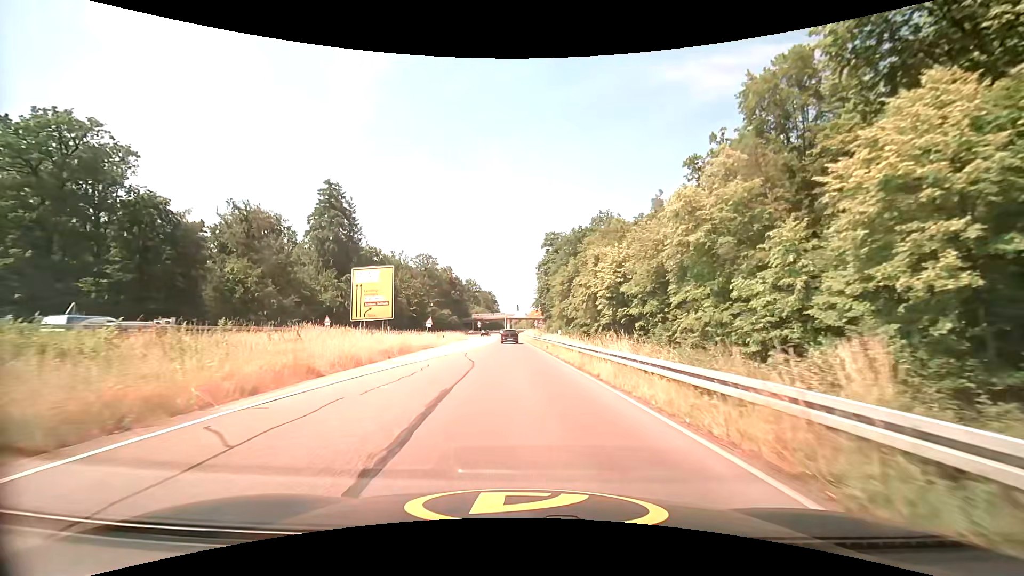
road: trunk_link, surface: asphalt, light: Day
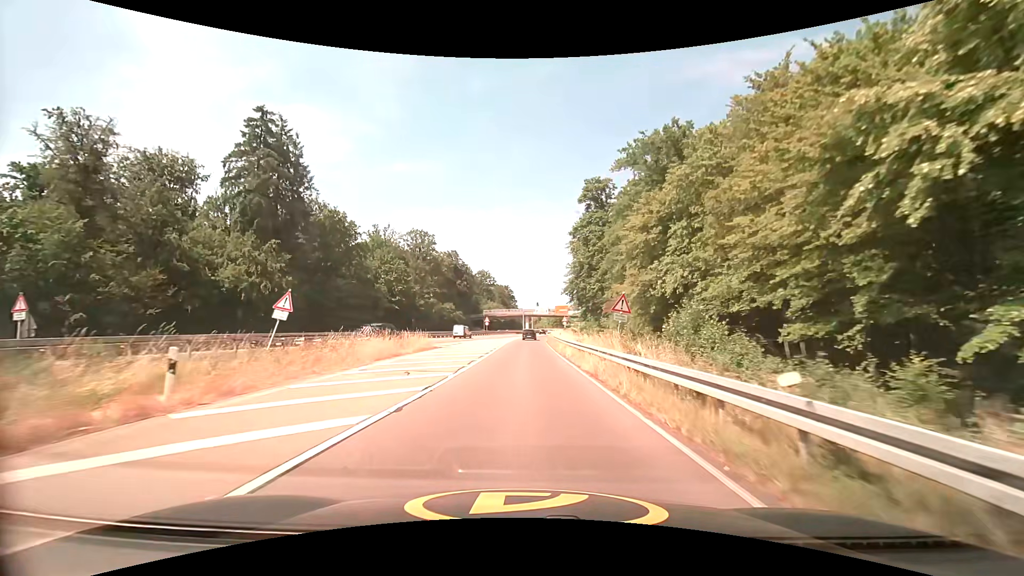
(-0.7, +39.2) m; -2°
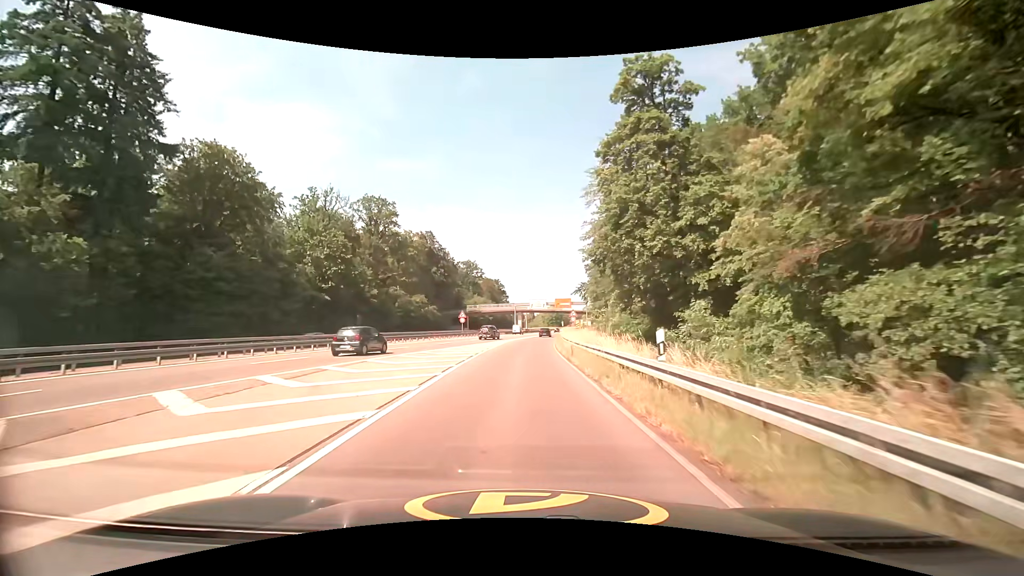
(+0.2, +31.8) m; +1°
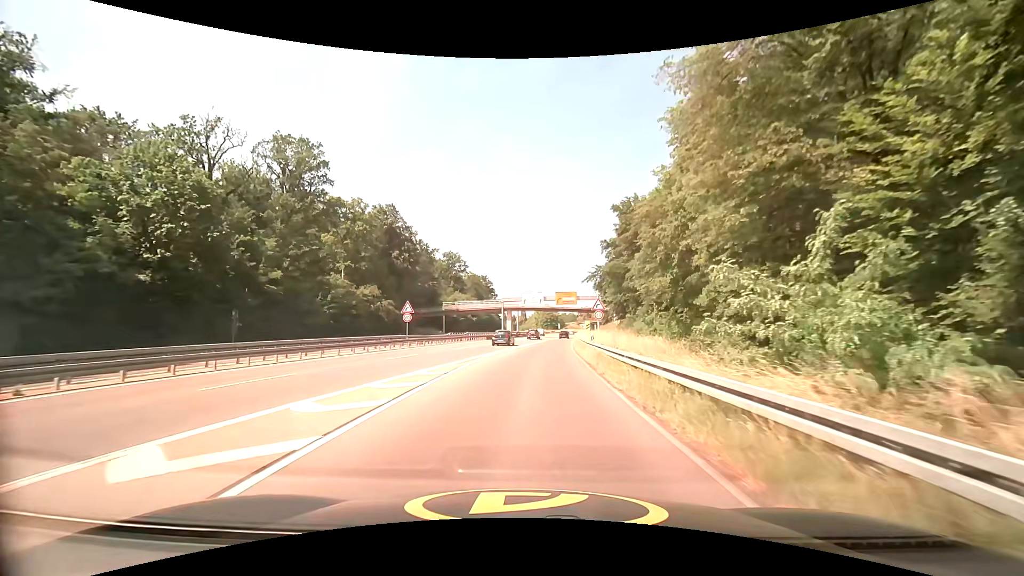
(-0.1, +31.5) m; +1°
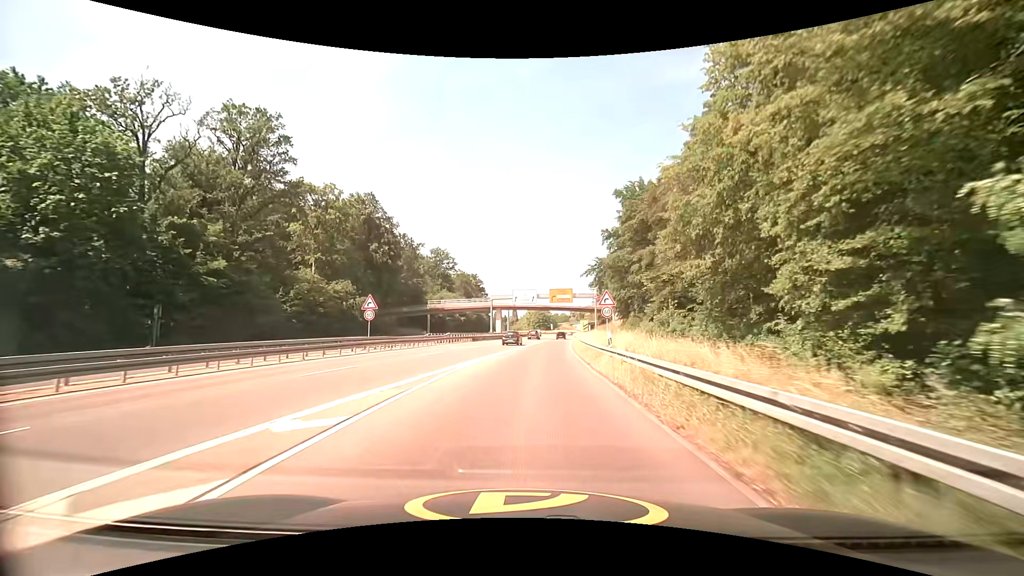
(-0.1, +8.5) m; -1°
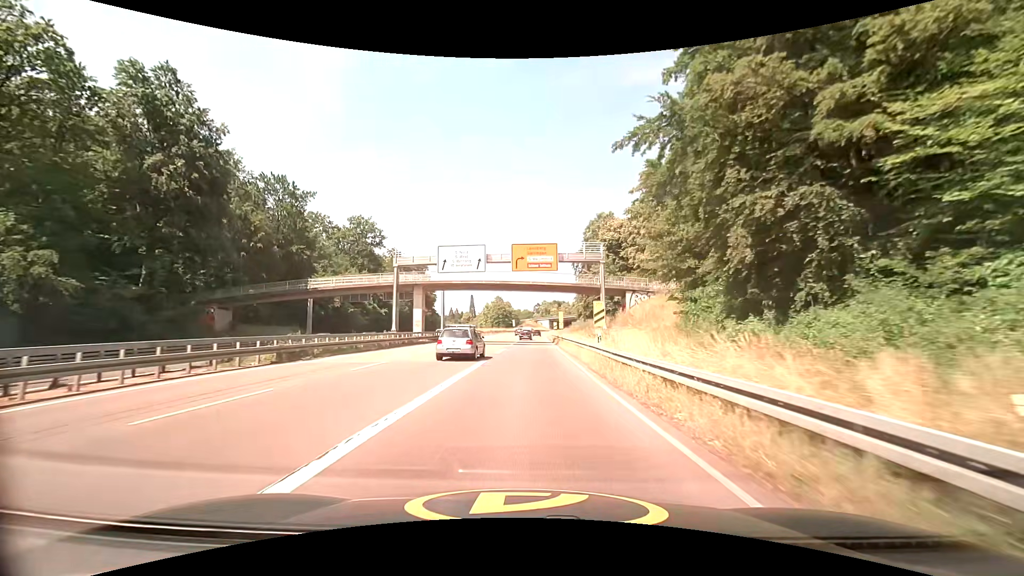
(+2.5, +43.7) m; +5°
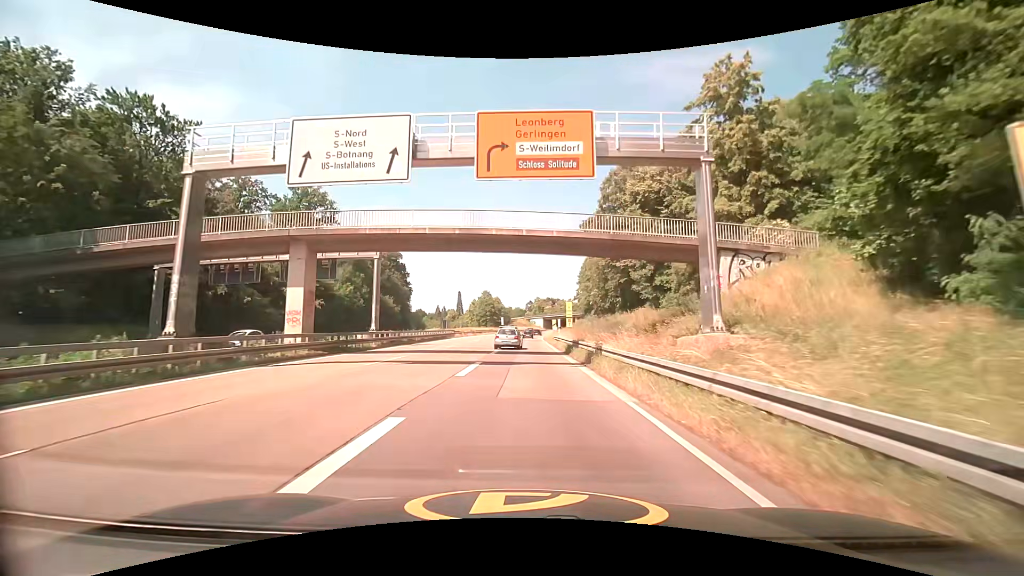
(+0.2, +26.5) m; +1°
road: trunk
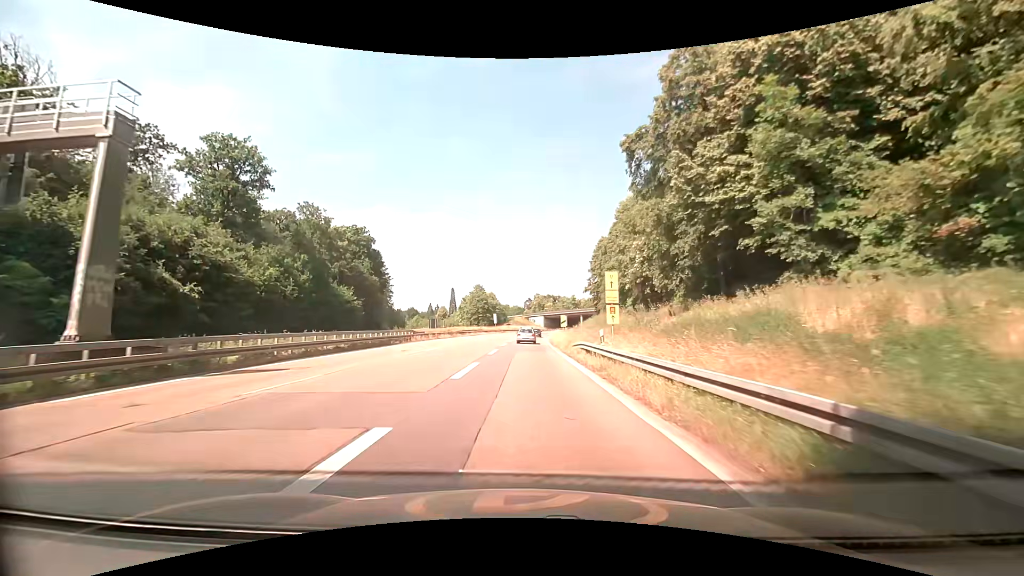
(+0.1, +25.7) m; -1°
(0, +10) (0, +20) (+1, +30) (+1, +40) (+1, +50) (+1, +60) (+1, +70) (+1, +80) (+1, +90) (+2, +100) m
